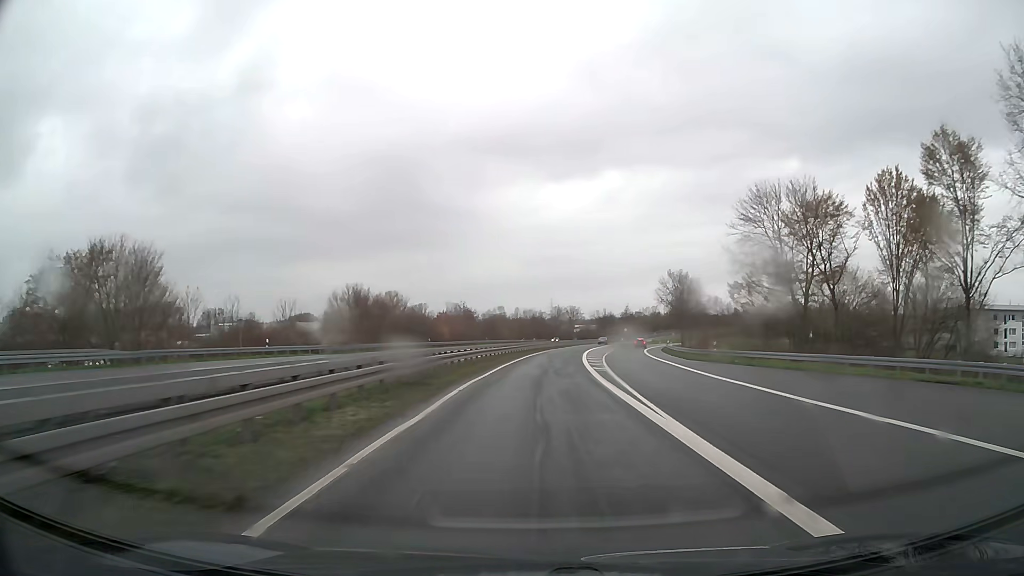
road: trunk_link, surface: asphalt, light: Day
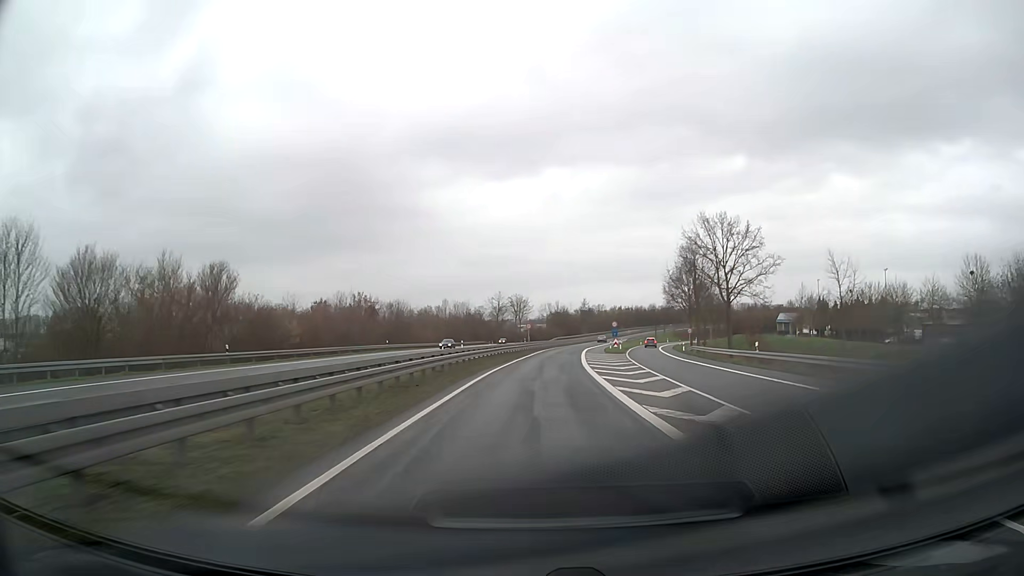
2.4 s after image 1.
(+2.1, +49.6) m; +5°
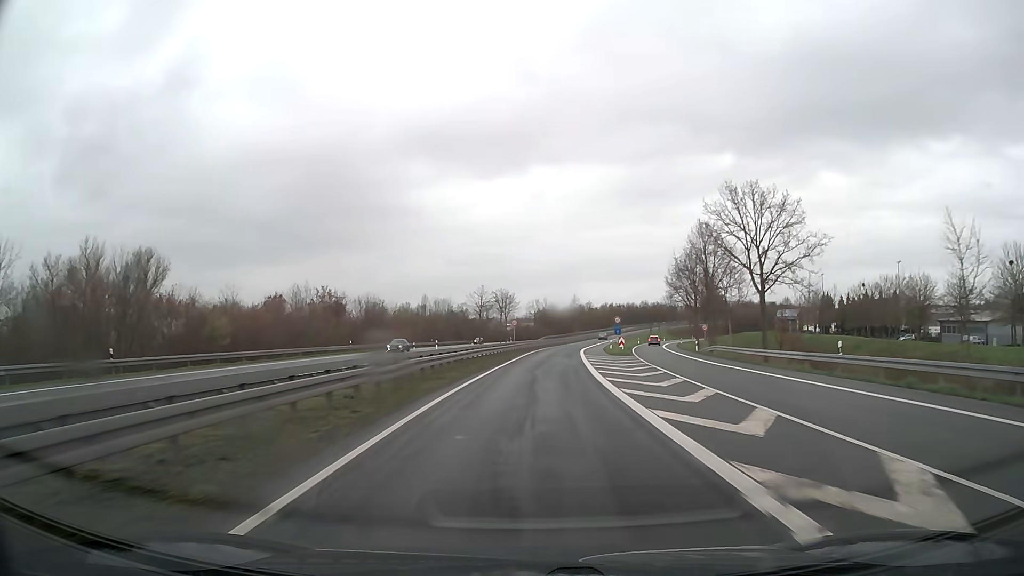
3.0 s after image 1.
(+0.1, +11.9) m; +1°
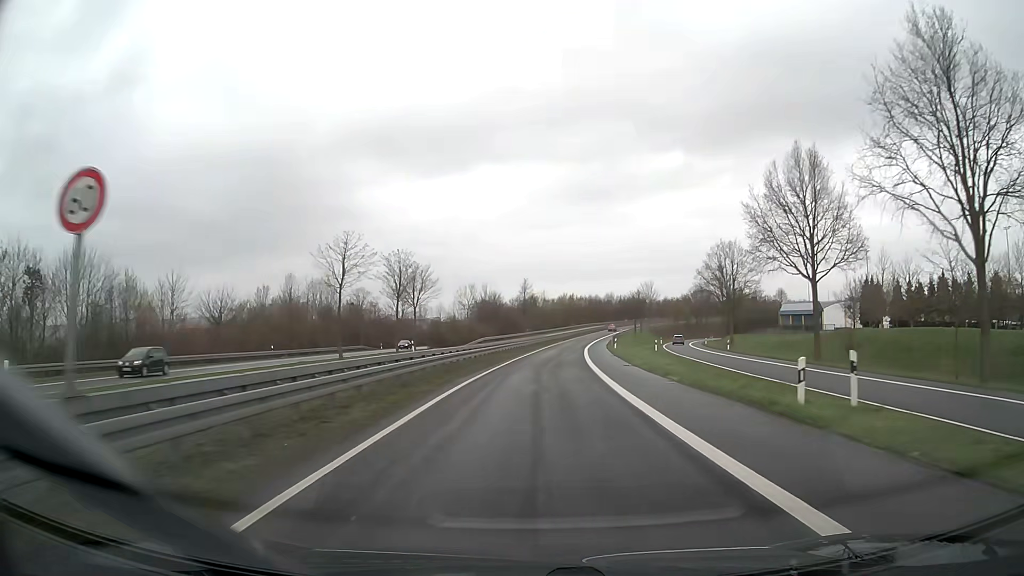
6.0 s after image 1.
(+2.1, +55.7) m; +5°
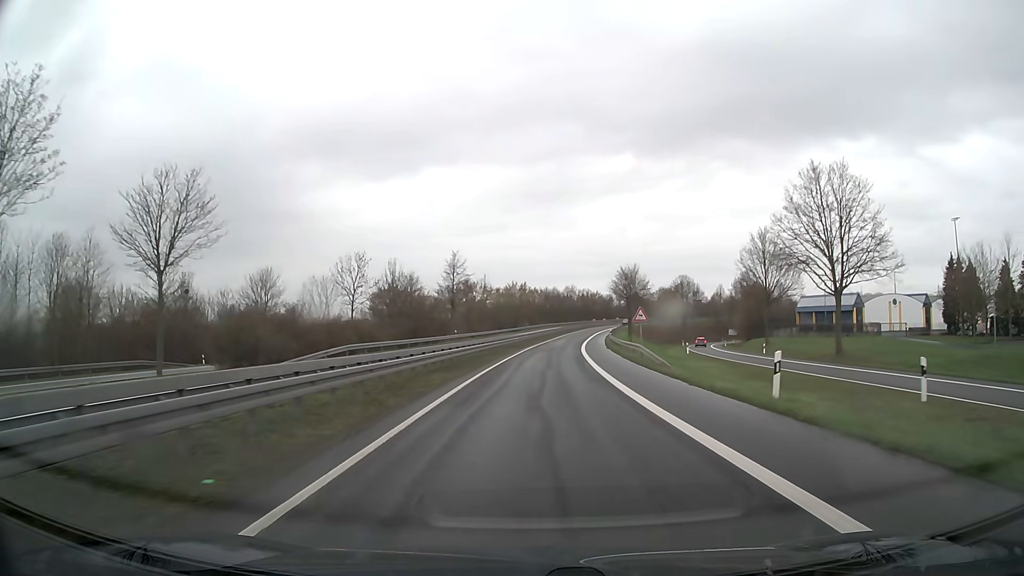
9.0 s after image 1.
(+1.8, +49.4) m; +5°
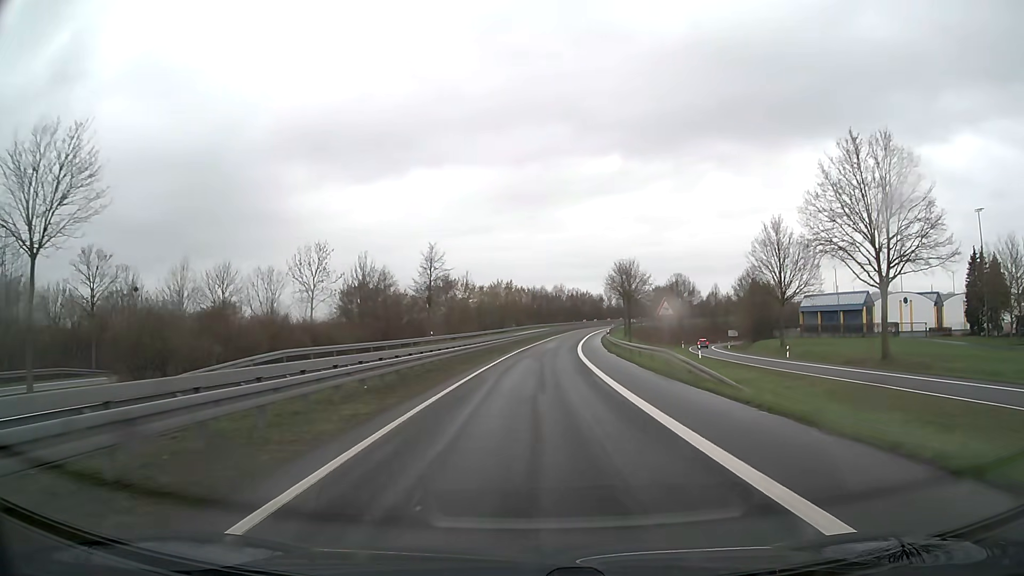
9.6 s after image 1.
(+0.1, +9.4) m; +1°
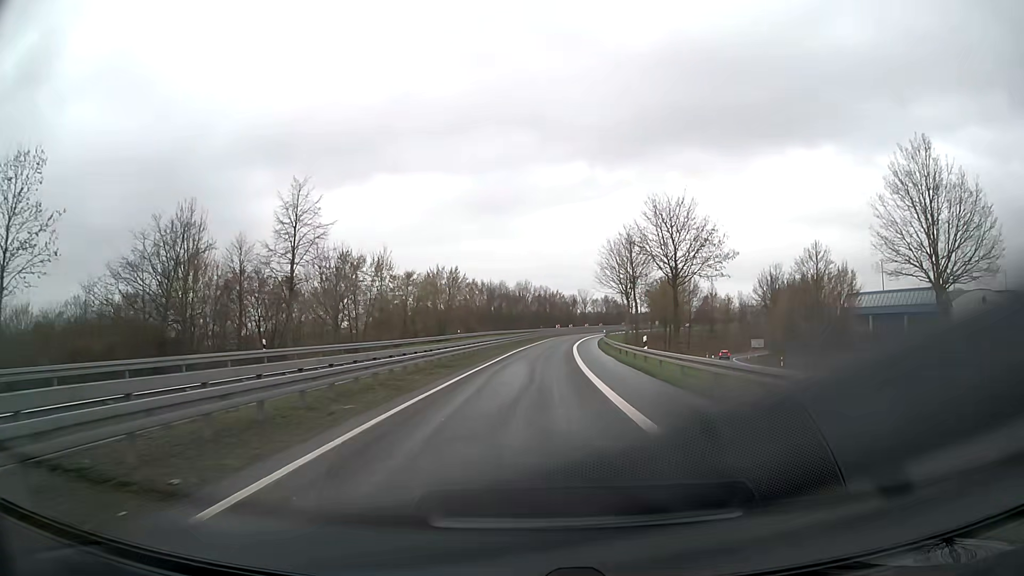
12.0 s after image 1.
(+1.1, +37.0) m; +3°
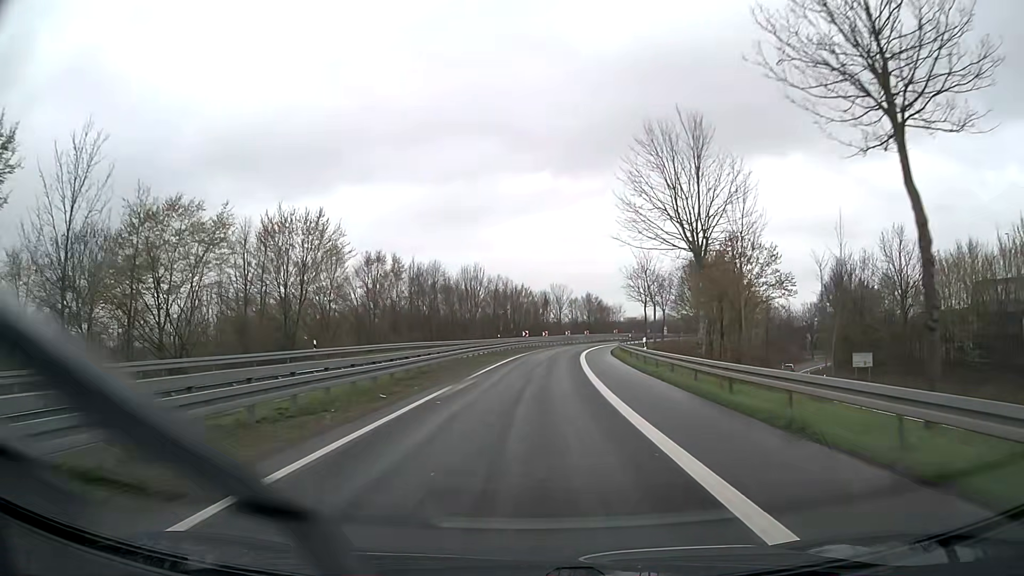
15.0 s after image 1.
(+1.5, +45.5) m; +3°
(0, +10) (0, +20) (+1, +30) (+1, +40) (+2, +50) (+3, +60) (+5, +70) (+7, +80) (+9, +89) (+13, +99) m
